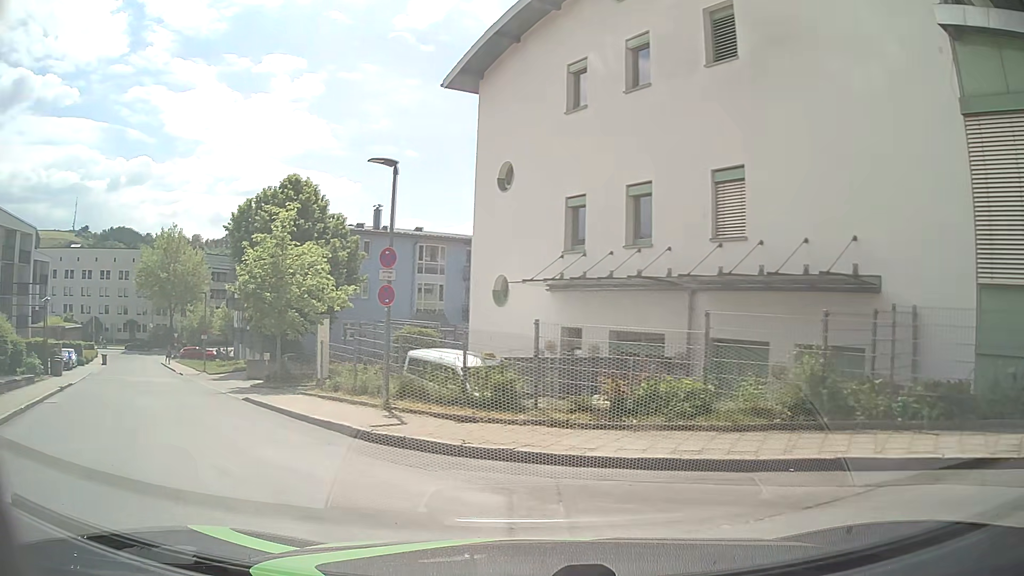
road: tertiary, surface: asphalt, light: Day
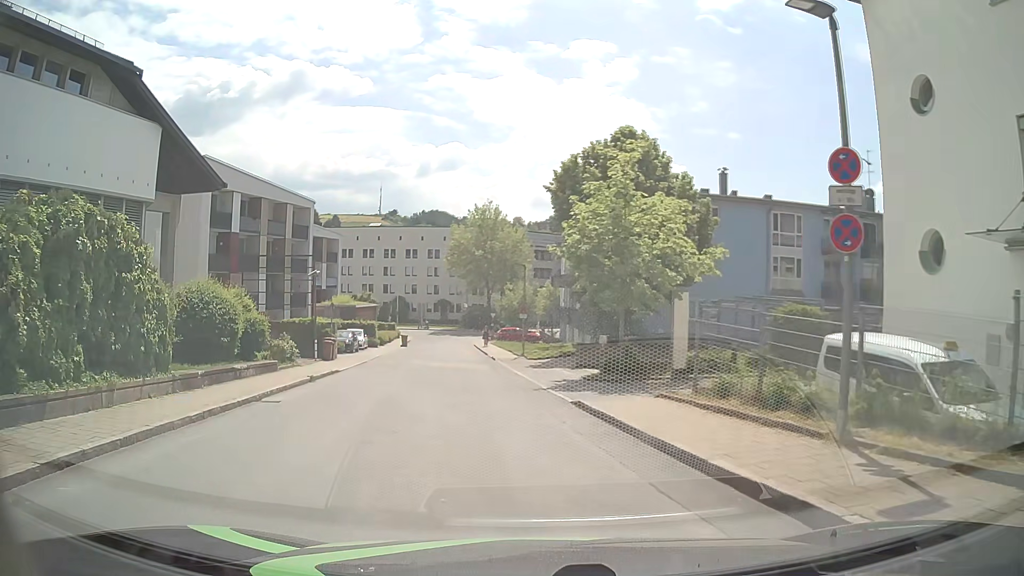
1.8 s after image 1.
(-2.0, +6.2) m; -29°
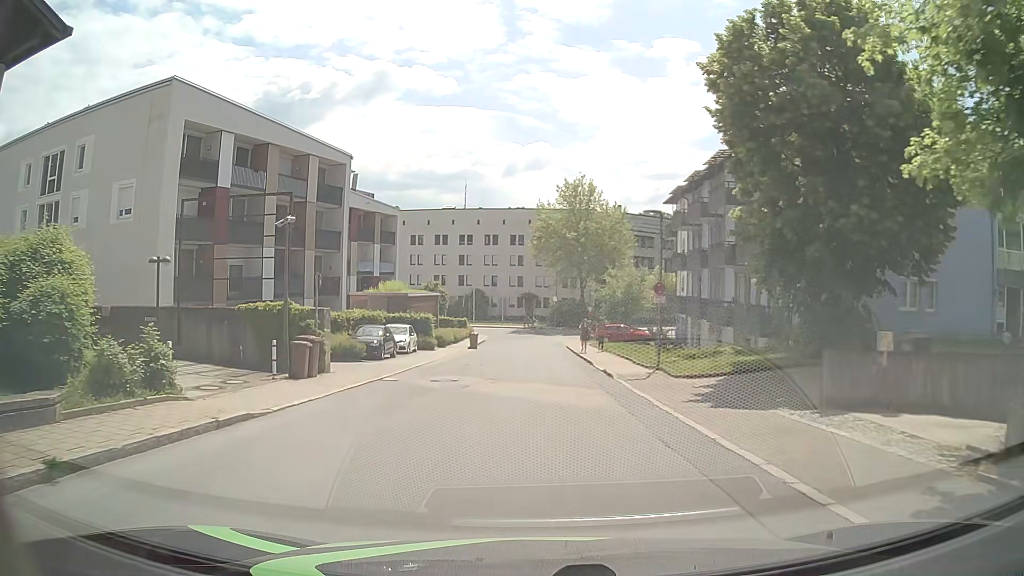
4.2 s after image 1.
(-1.4, +15.4) m; -7°
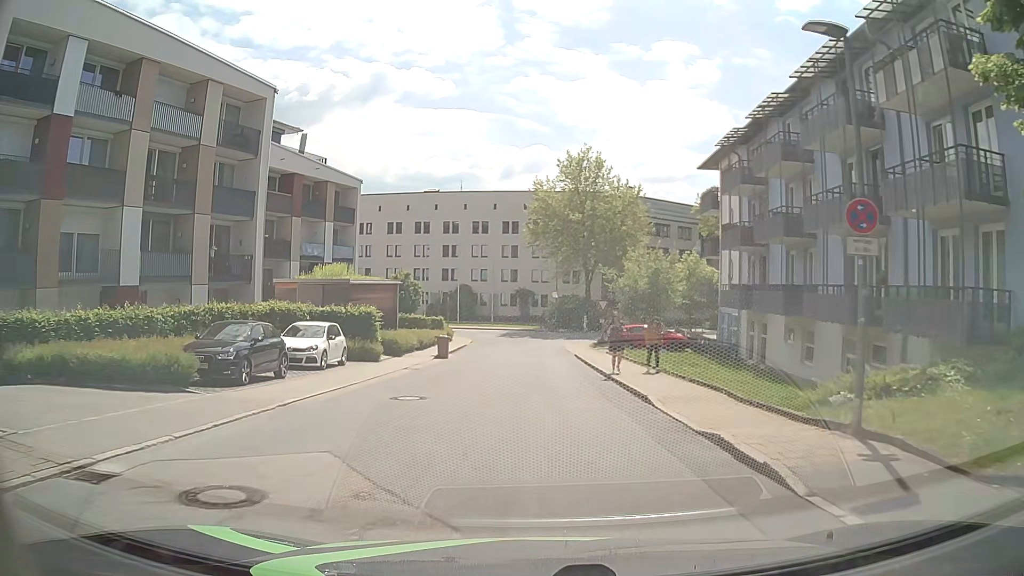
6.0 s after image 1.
(+0.1, +13.5) m; +1°
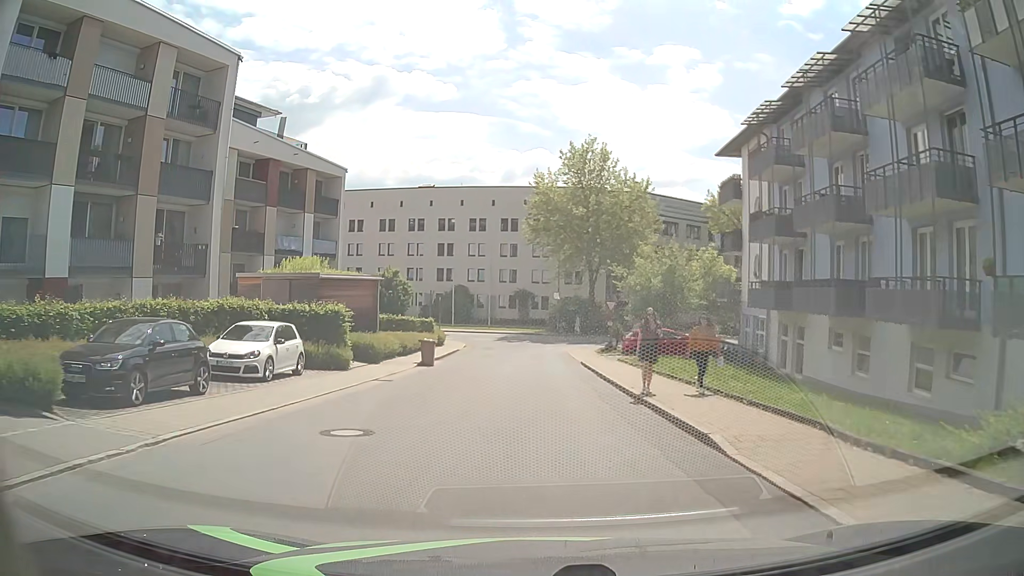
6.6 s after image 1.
(0.0, +4.5) m; +1°
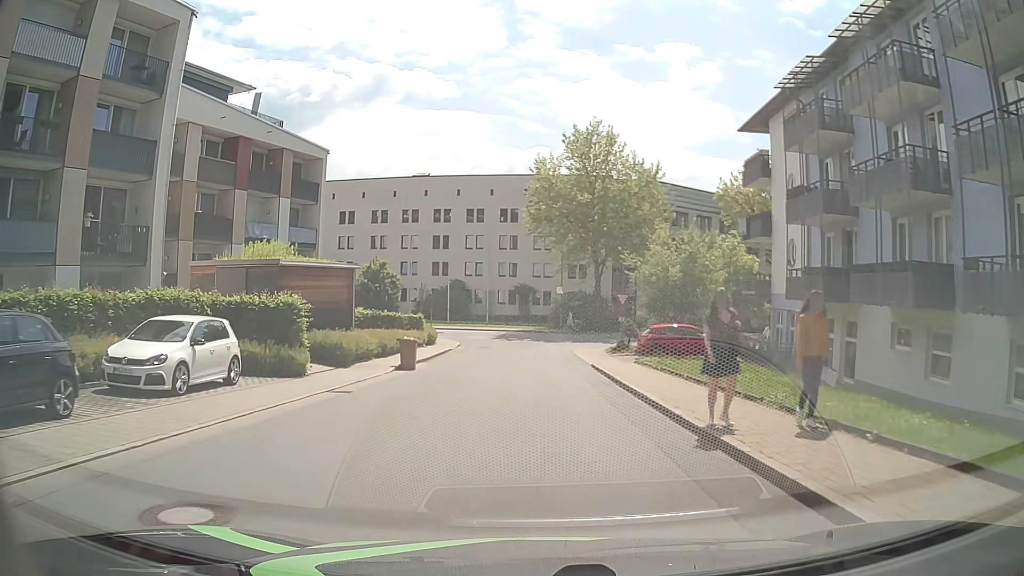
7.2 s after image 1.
(-0.1, +4.5) m; 0°
